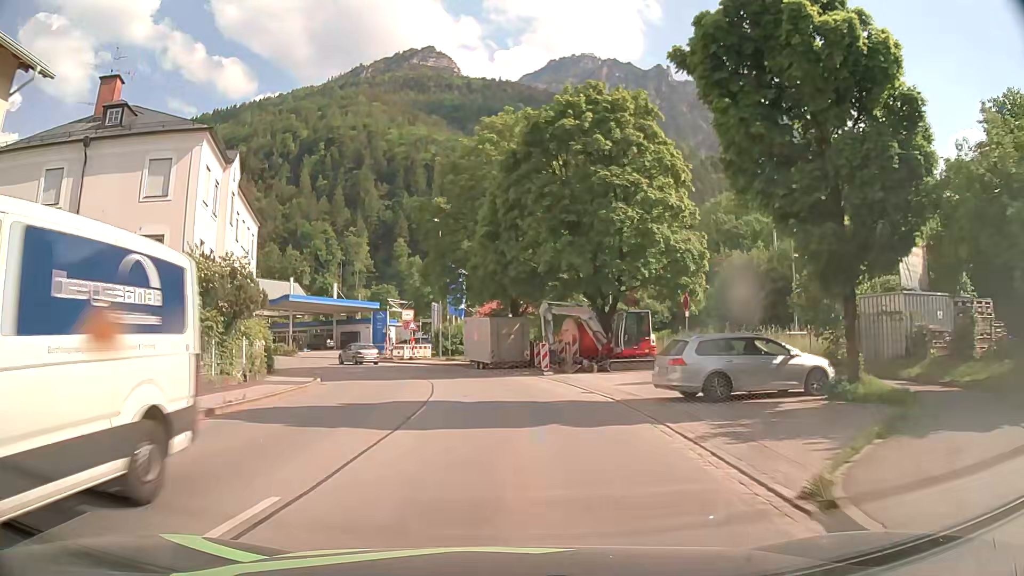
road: primary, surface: asphalt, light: Day
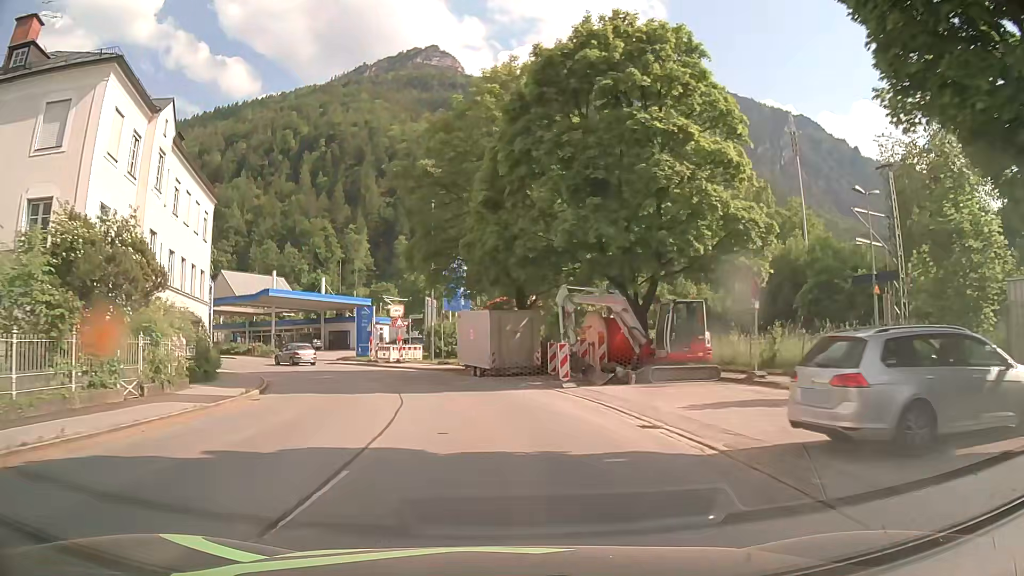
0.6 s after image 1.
(0.0, +7.6) m; -1°
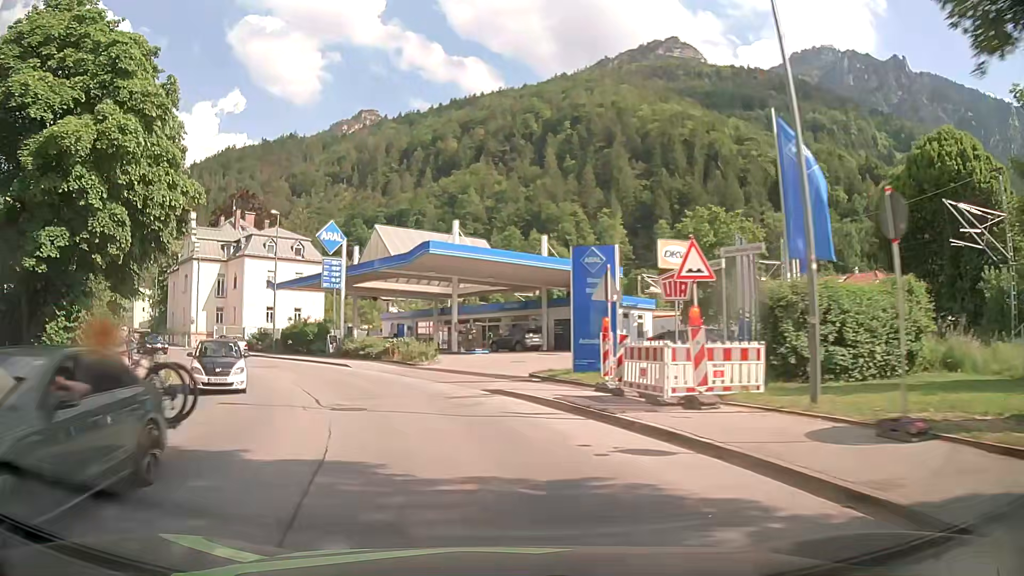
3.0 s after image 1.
(-4.4, +29.7) m; -20°
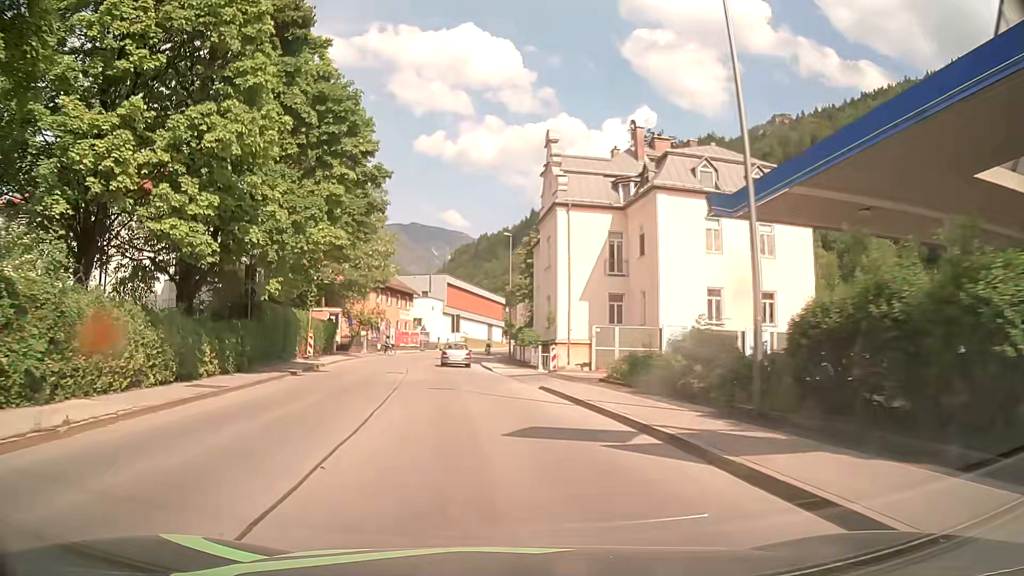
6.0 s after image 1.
(-12.7, +34.5) m; -37°
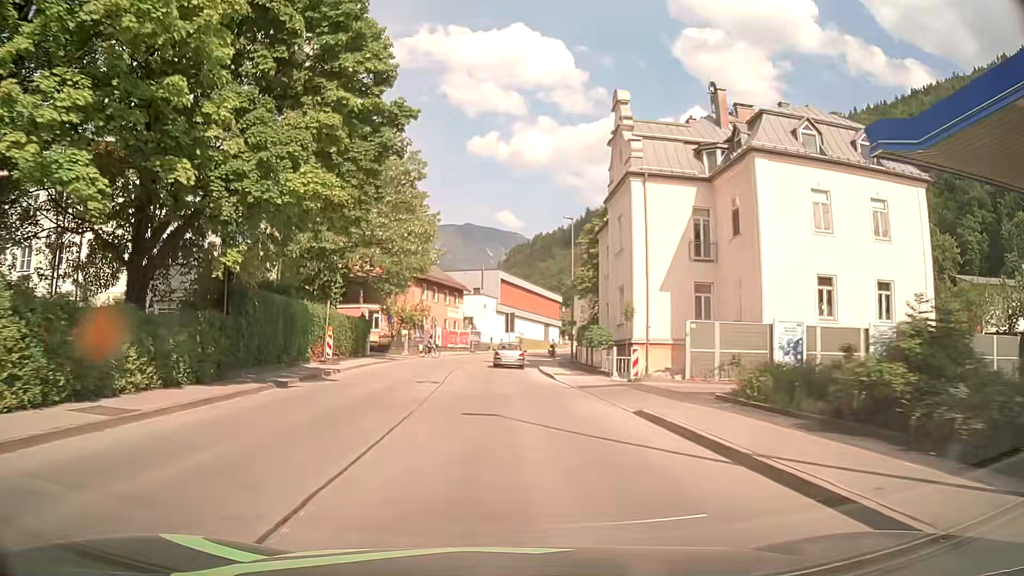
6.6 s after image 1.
(-0.4, +7.5) m; -6°
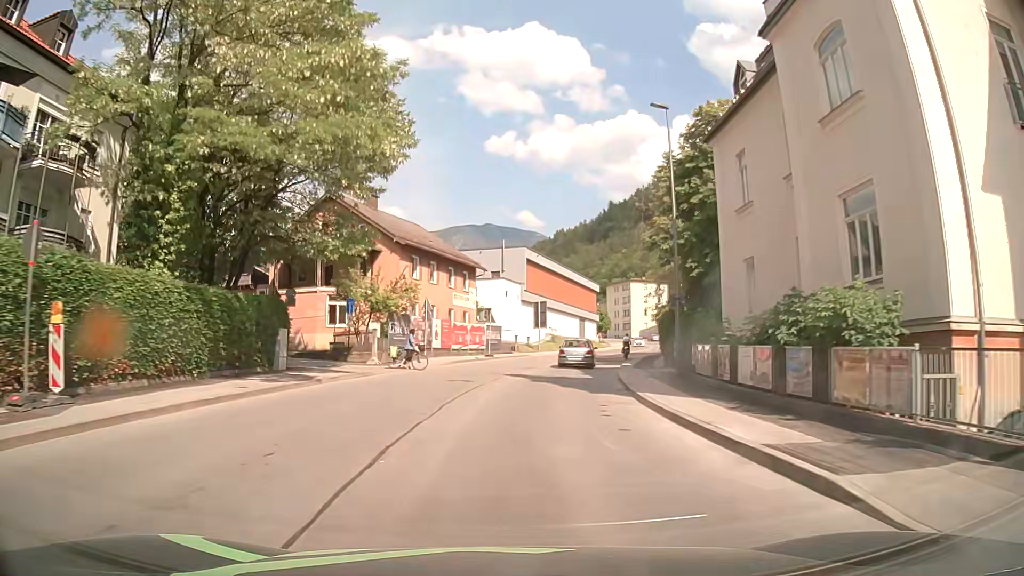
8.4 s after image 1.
(-0.7, +22.7) m; -2°
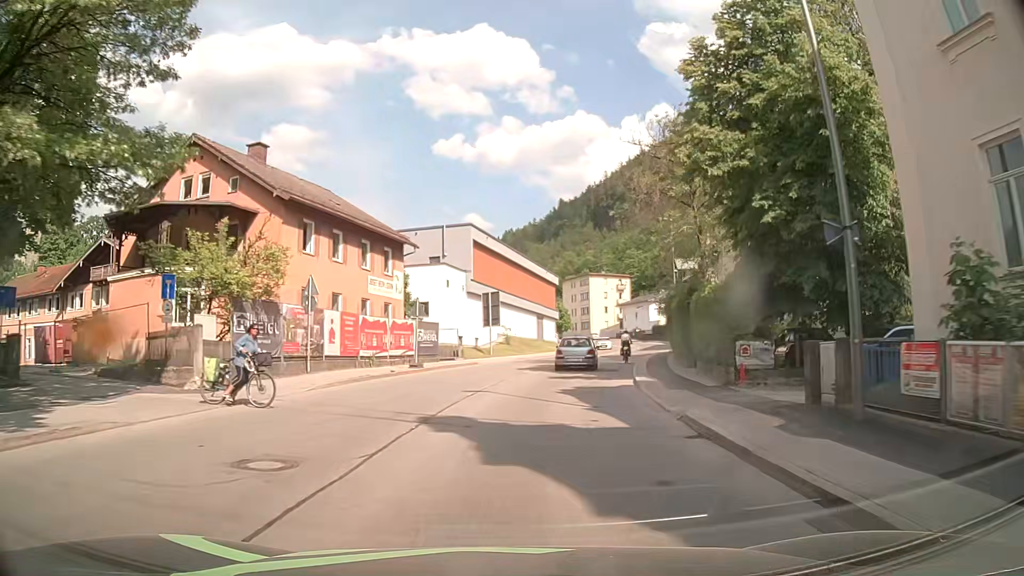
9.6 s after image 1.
(+0.3, +15.1) m; +3°
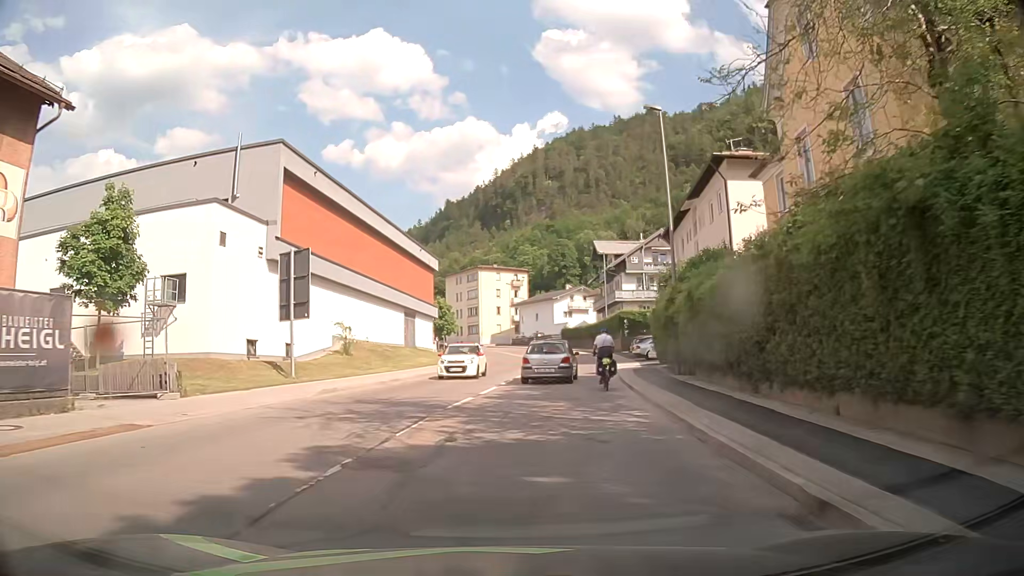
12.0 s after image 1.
(+2.6, +26.5) m; +10°
(0, +10) (0, +20) (+1, +30) (+2, +40) (+4, +50) (+5, +60) (+6, +70) (+5, +80) (+4, +89) (+1, +99) m
